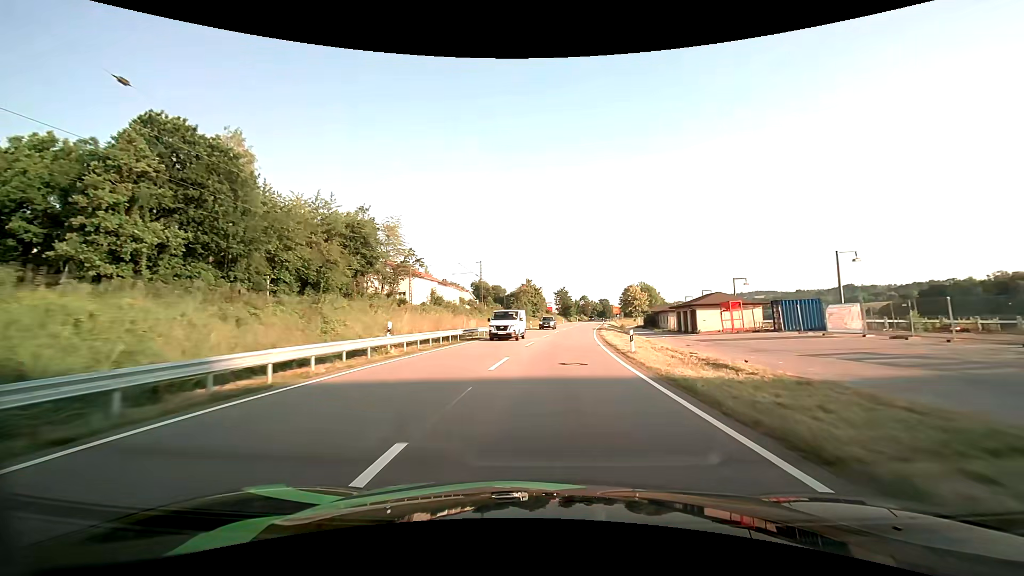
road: primary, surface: asphalt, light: Day
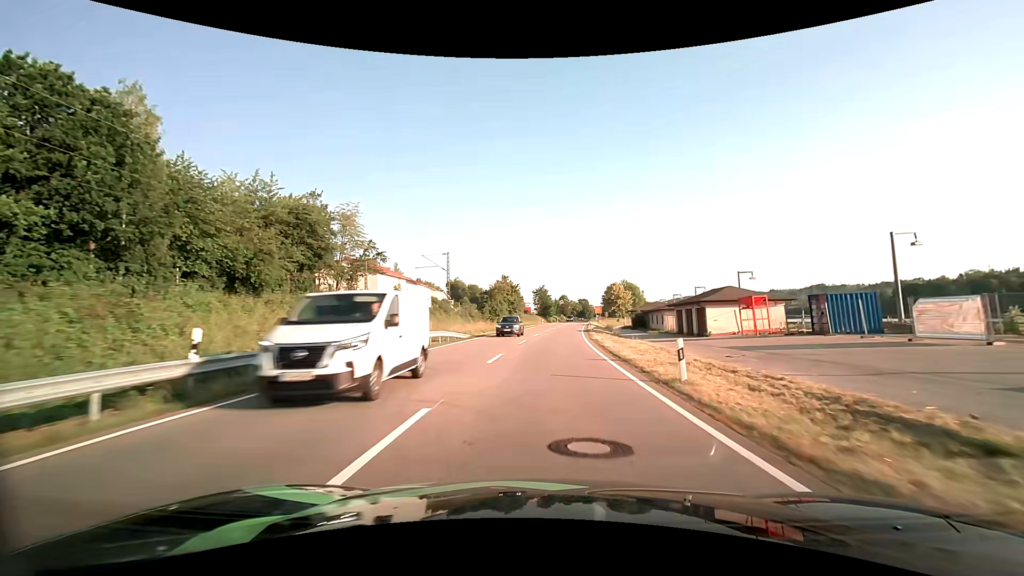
(+0.2, +10.1) m; +2°
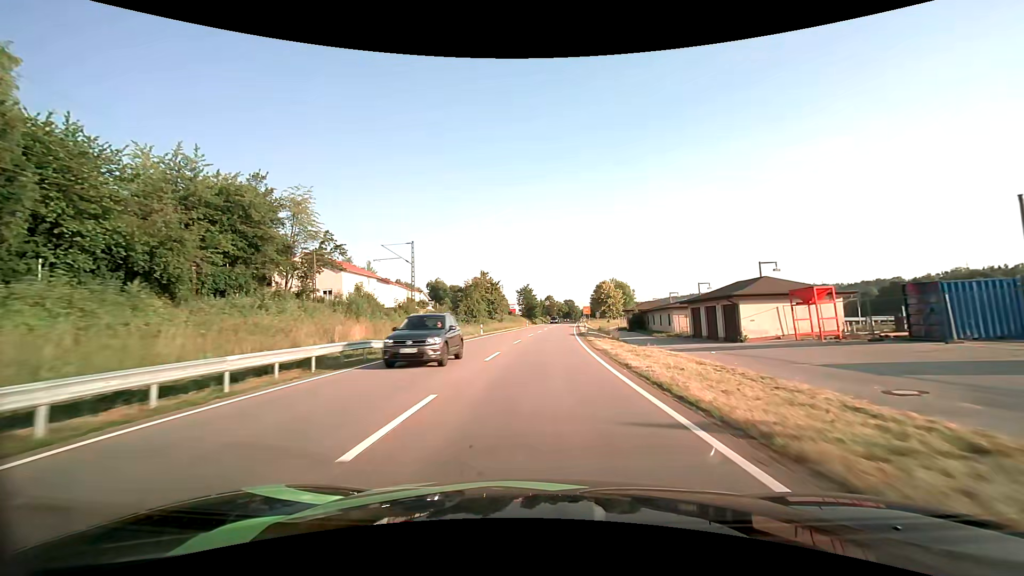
(+0.2, +10.5) m; +2°
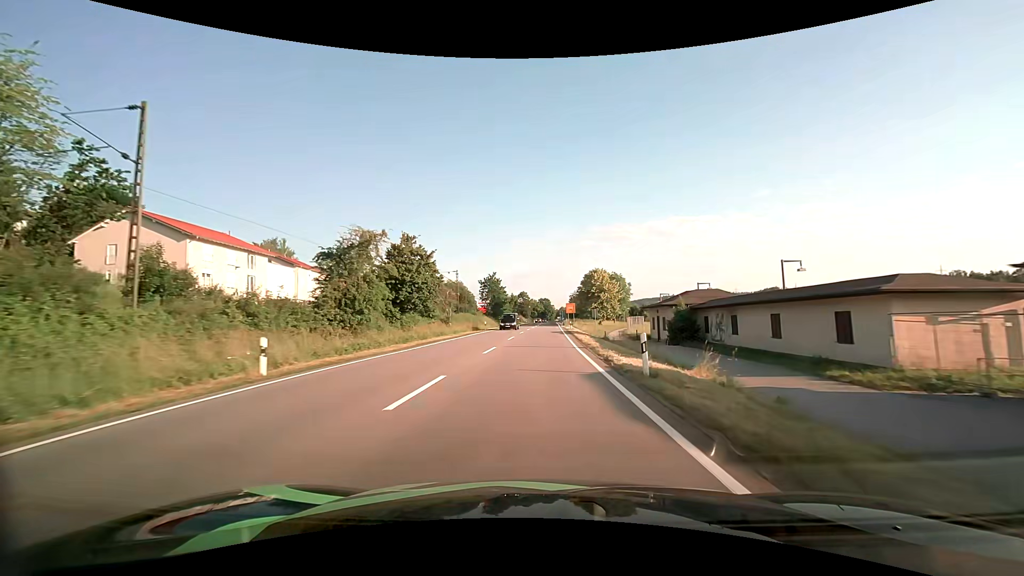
(+0.9, +33.7) m; +3°
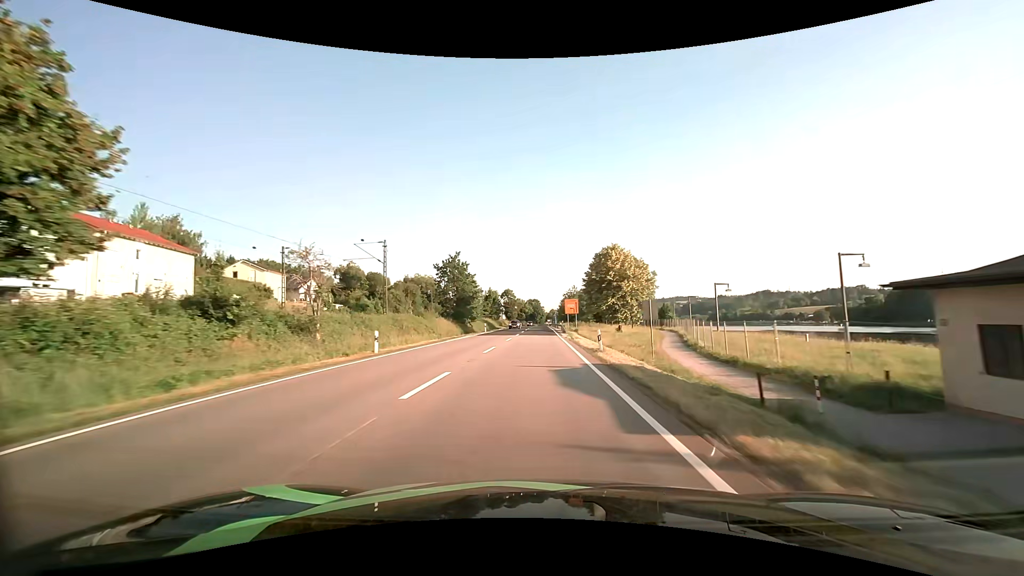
(+0.5, +35.0) m; +1°
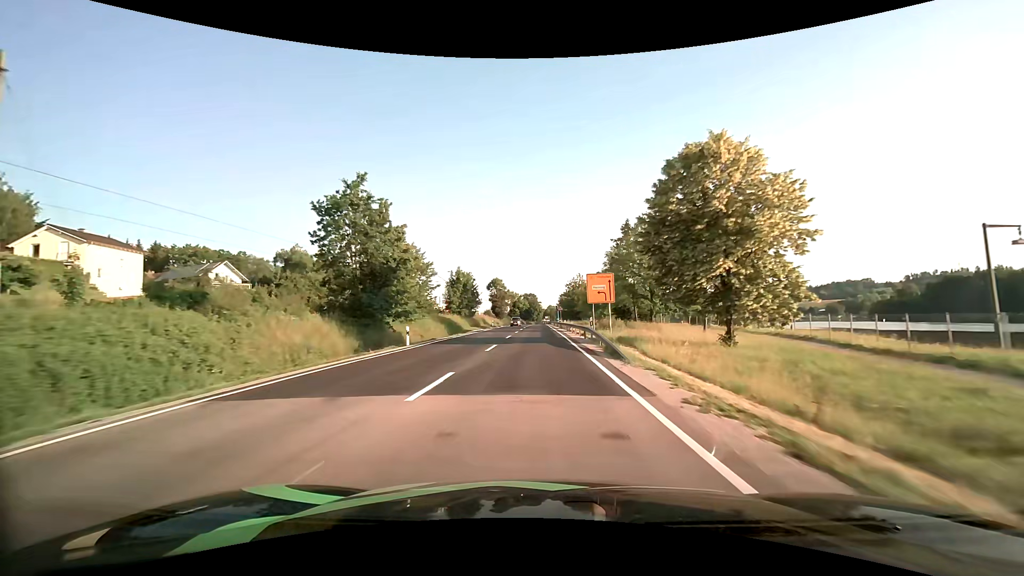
(+0.1, +36.7) m; +1°
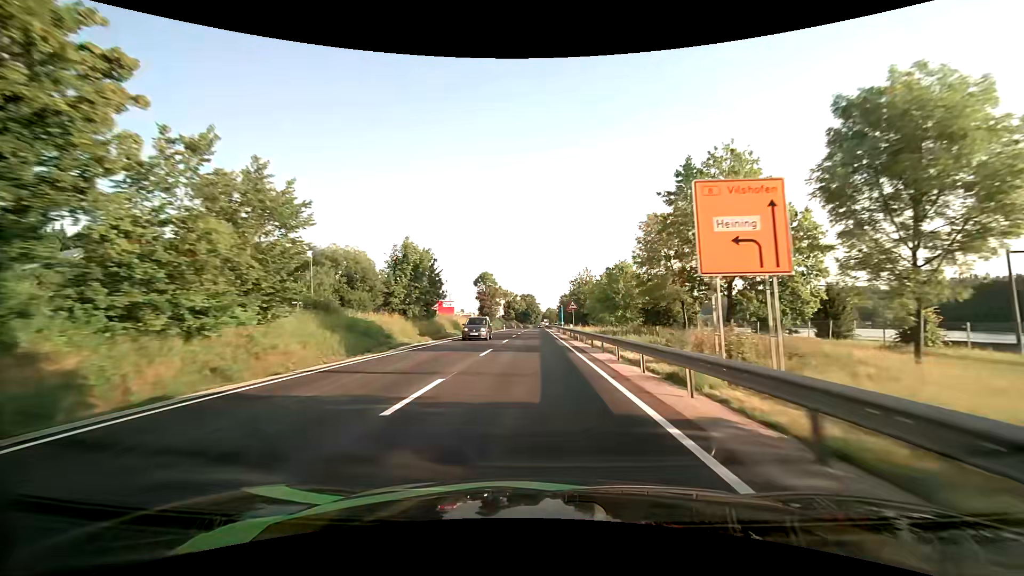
(0.0, +25.3) m; 0°
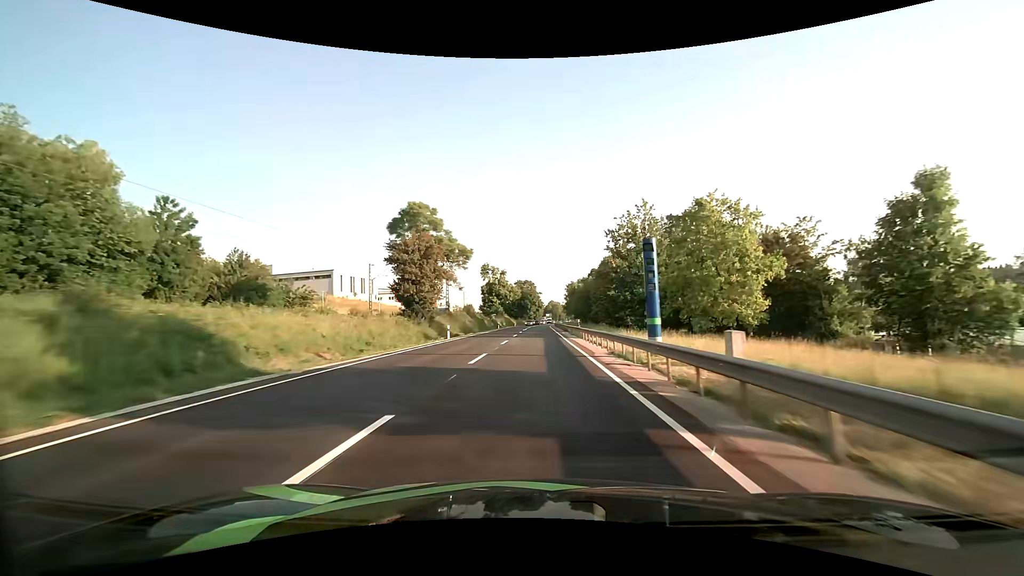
(0.0, +64.5) m; 0°
(0, +10) (0, +20) (0, +30) (0, +40) (0, +50) (0, +60) (0, +70) (+1, +80) (+1, +90) (+1, +100) m
